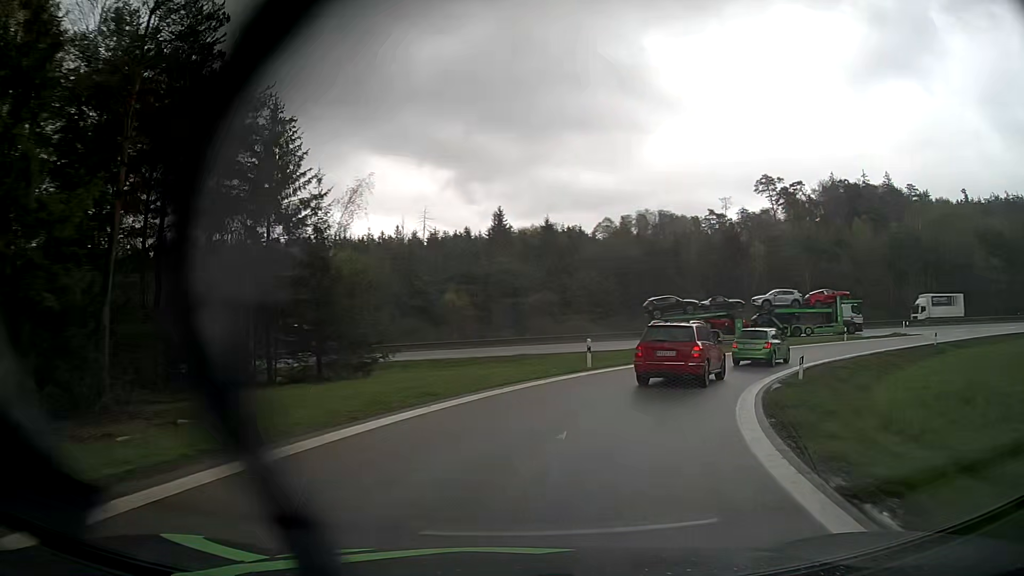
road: motorway_link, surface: asphalt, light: Day
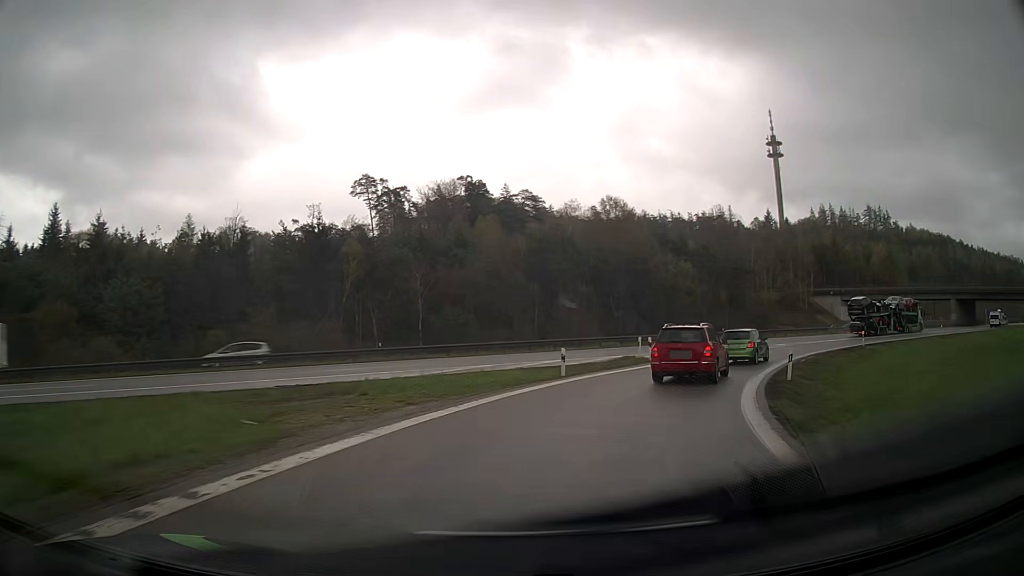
(+8.0, +25.1) m; +36°
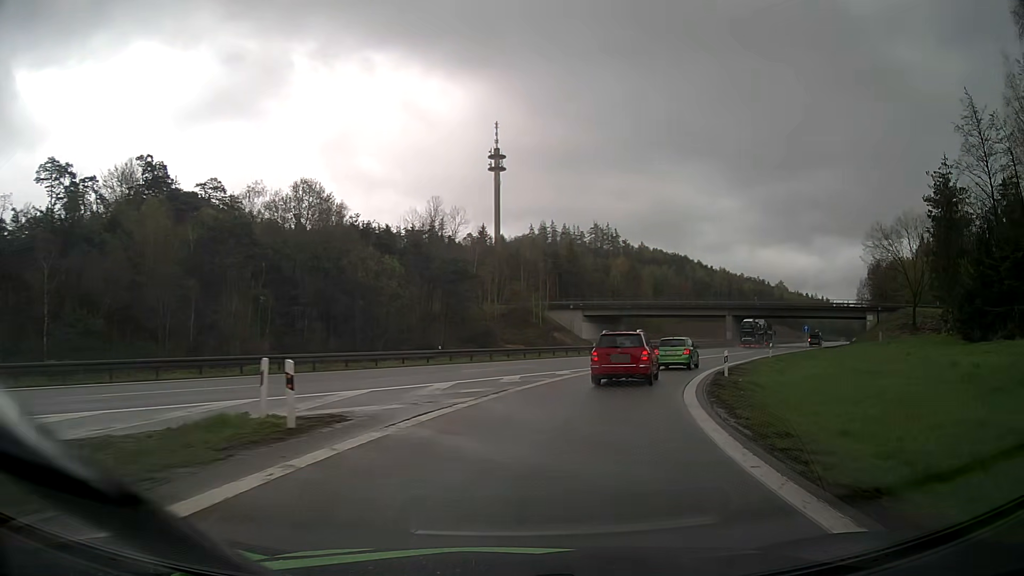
(+4.7, +20.5) m; +25°
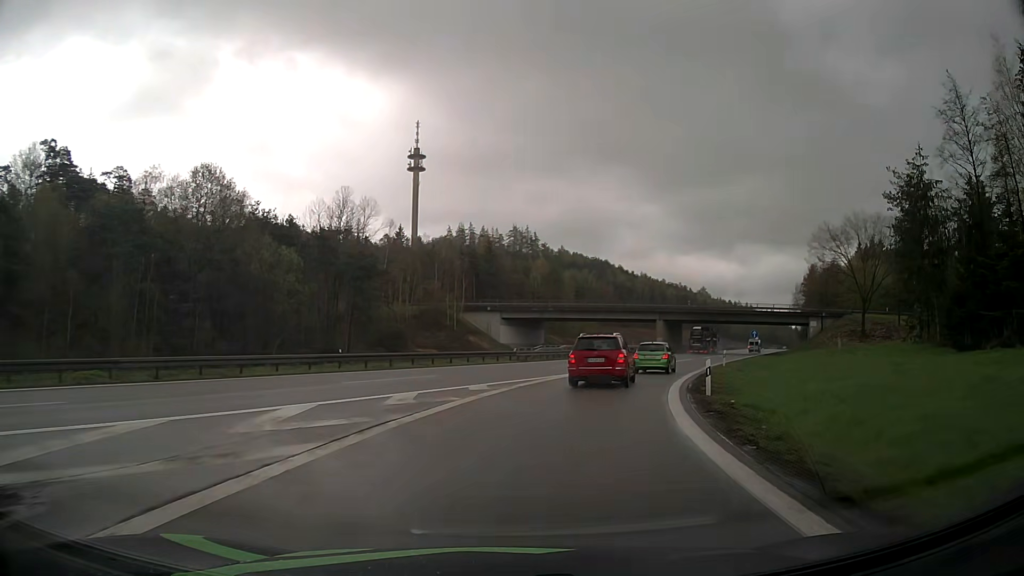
(+0.5, +7.5) m; +7°
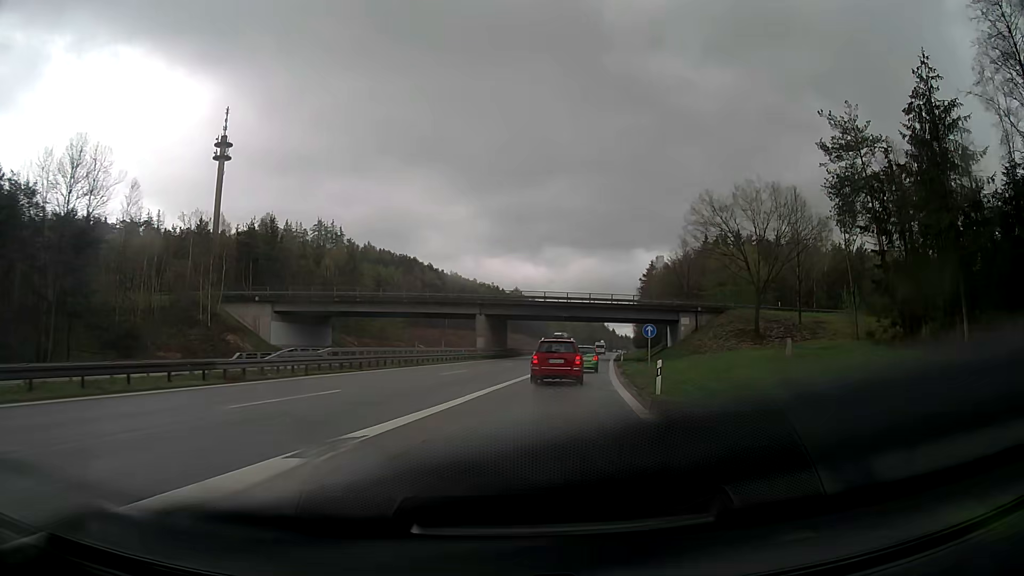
(+3.8, +23.7) m; +16°
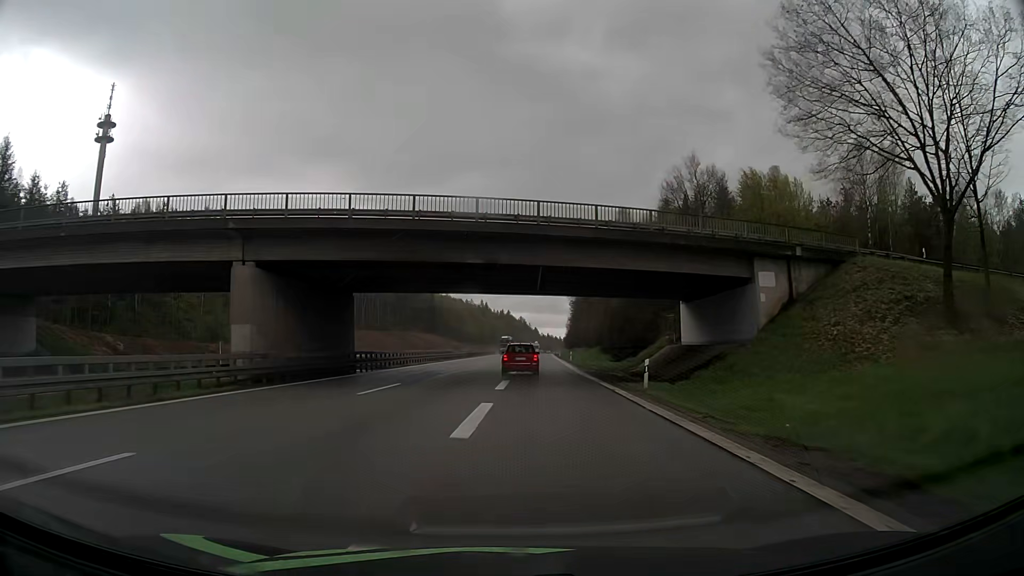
(+4.6, +47.2) m; +7°
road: motorway
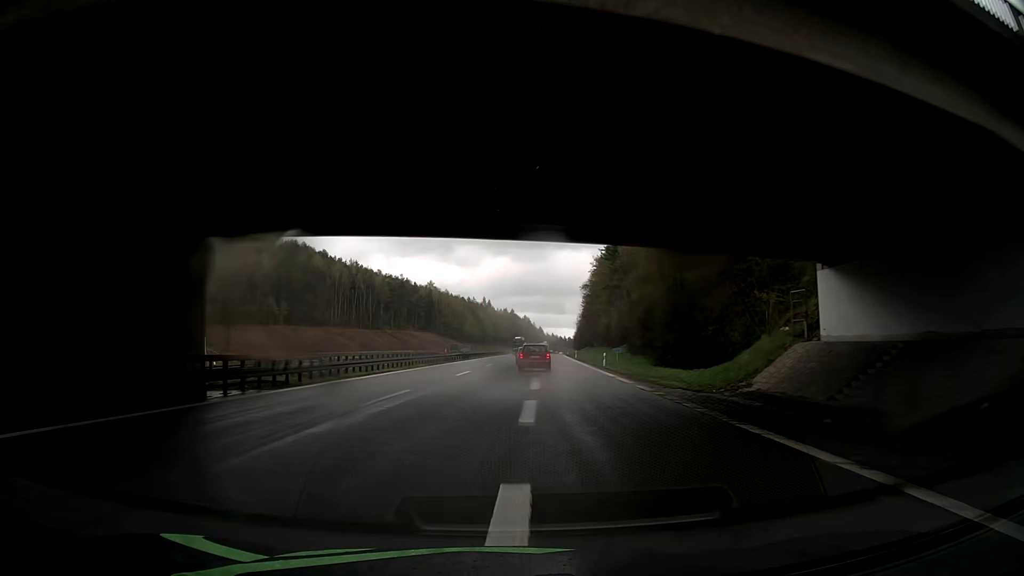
(-0.1, +22.1) m; 0°
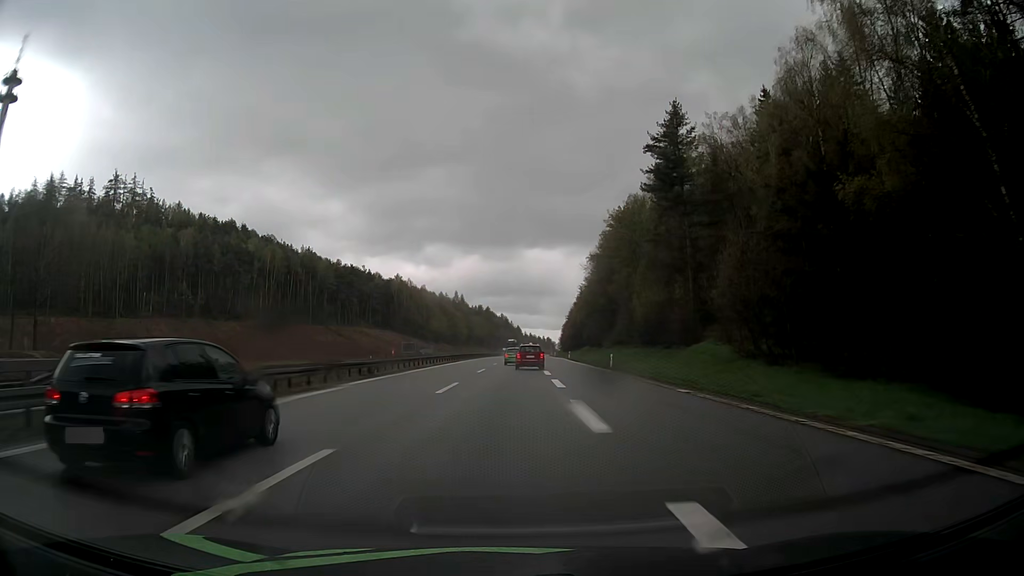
(+0.6, +49.5) m; +2°
(0, +10) (0, +20) (0, +30) (0, +40) (0, +50) (0, +60) (0, +70) (0, +80) (0, +90) (0, +100) m
